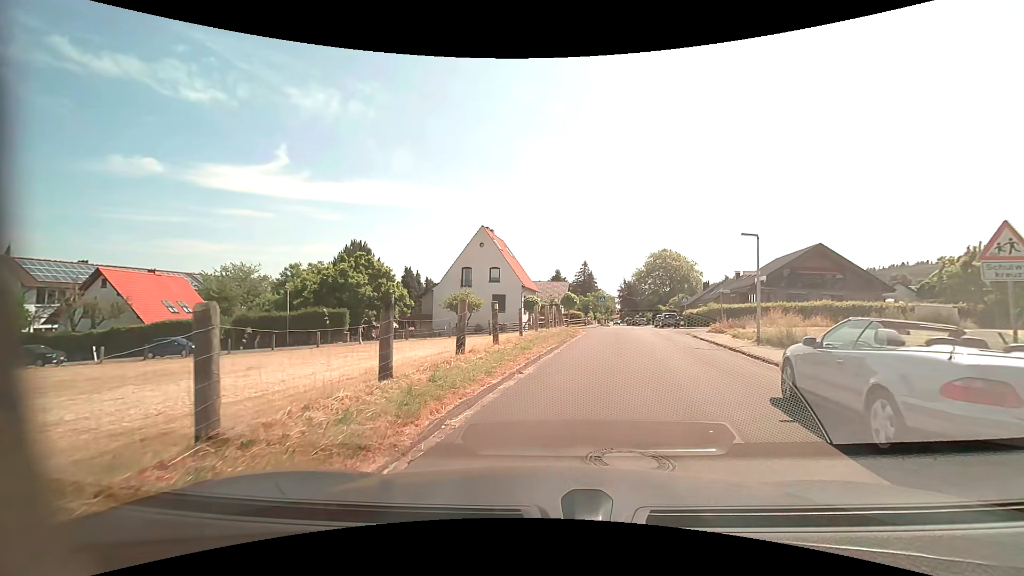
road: residential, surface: asphalt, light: Day
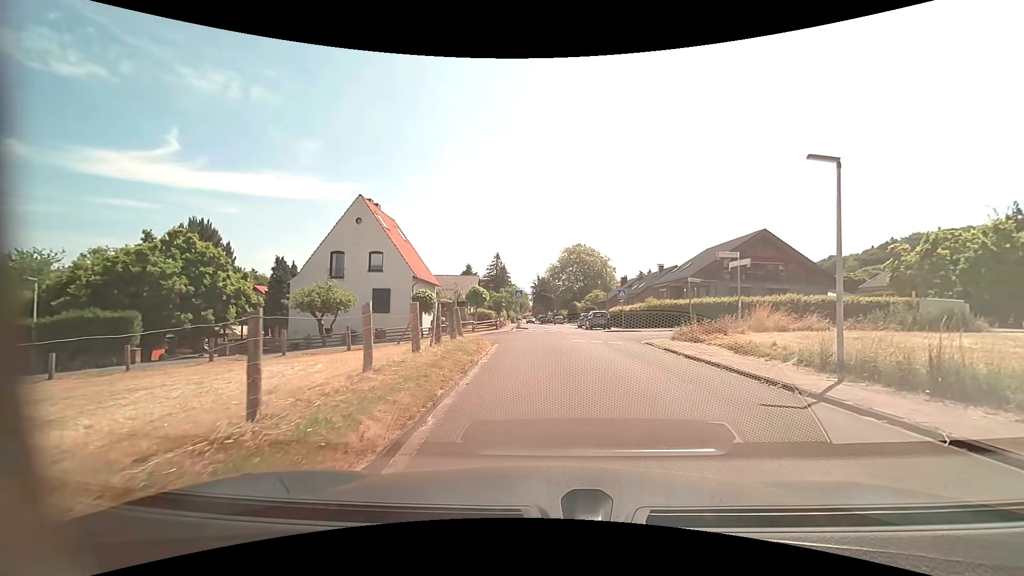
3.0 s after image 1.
(+0.6, +11.8) m; +9°
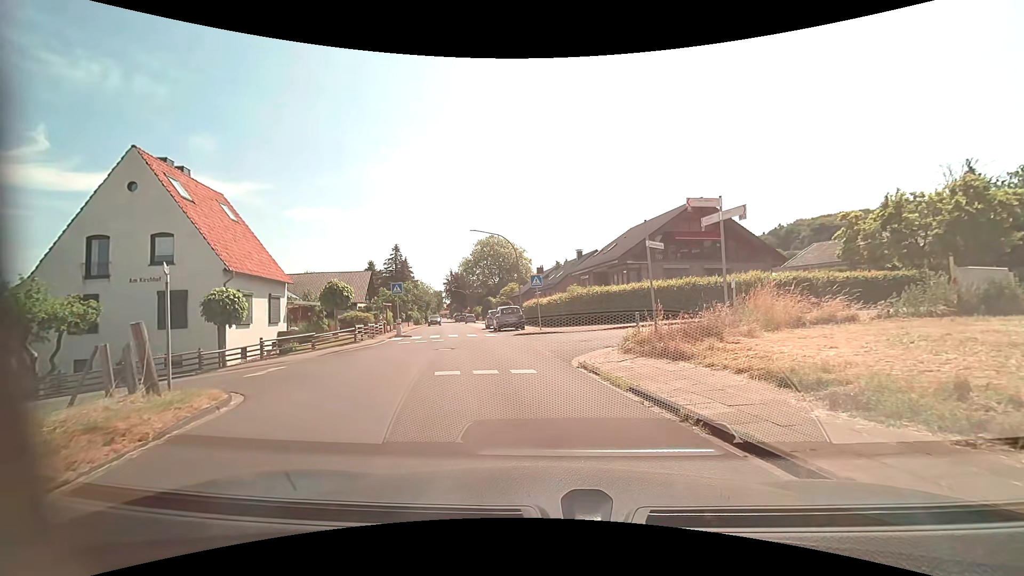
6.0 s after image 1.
(+1.6, +10.7) m; +10°
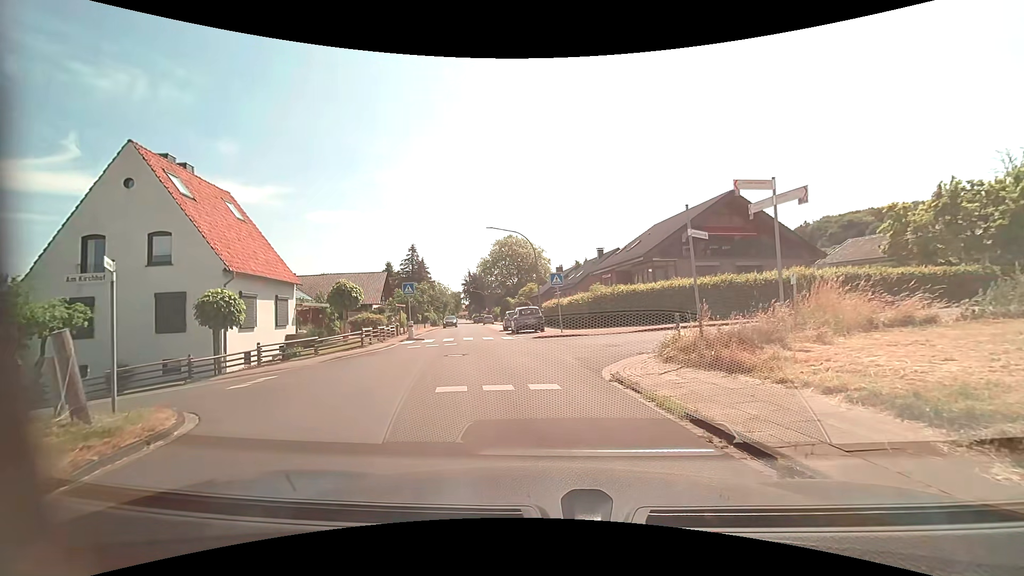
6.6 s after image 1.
(0.0, +1.8) m; -2°
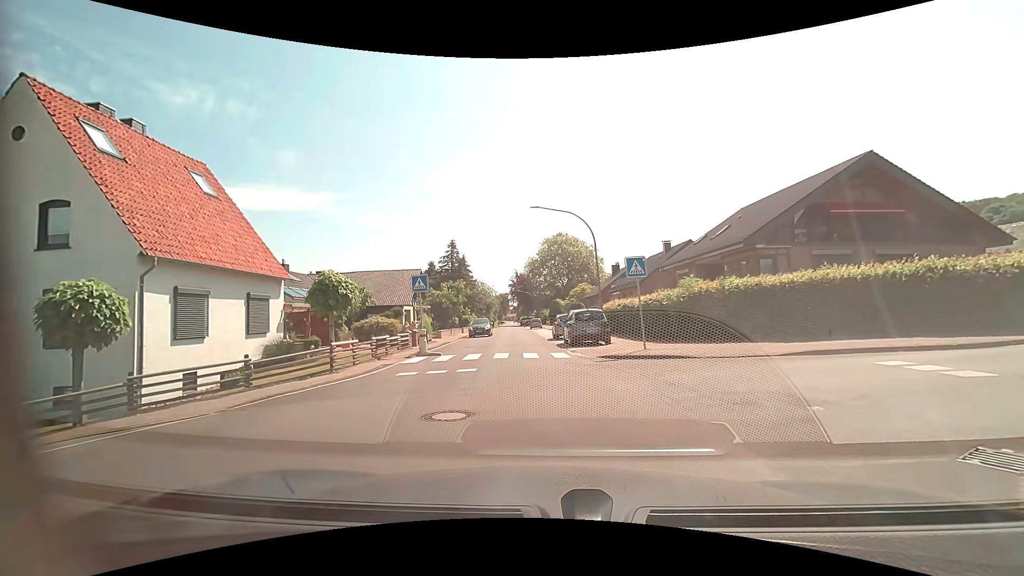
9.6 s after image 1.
(-0.7, +8.2) m; -7°
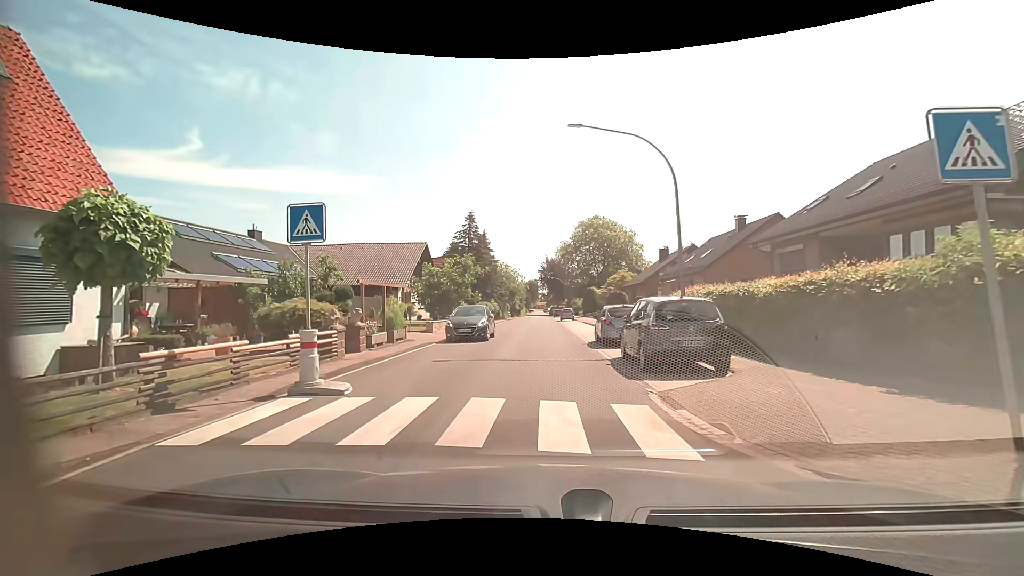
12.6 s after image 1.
(-0.2, +11.3) m; -3°
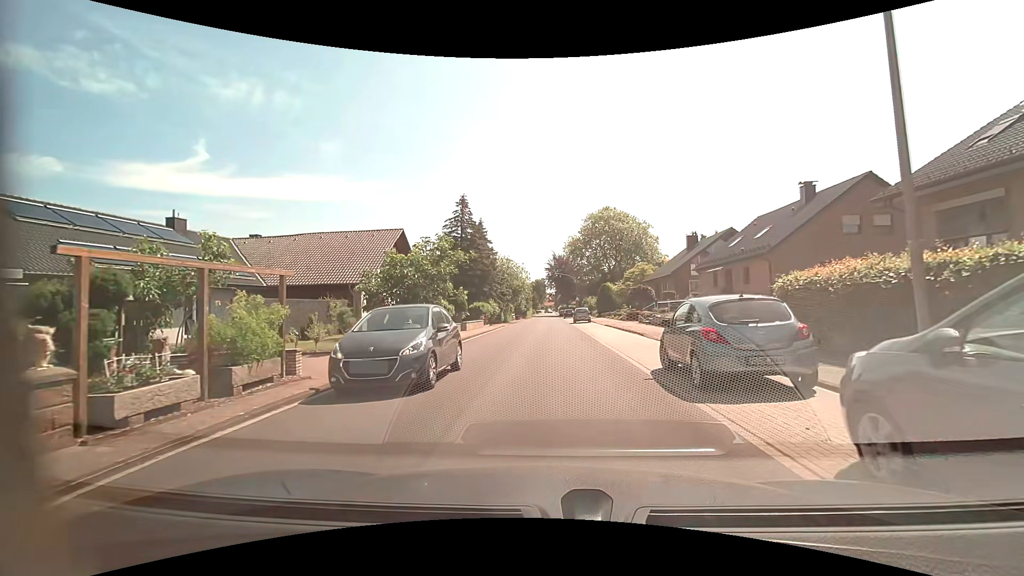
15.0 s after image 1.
(-0.1, +10.1) m; -1°
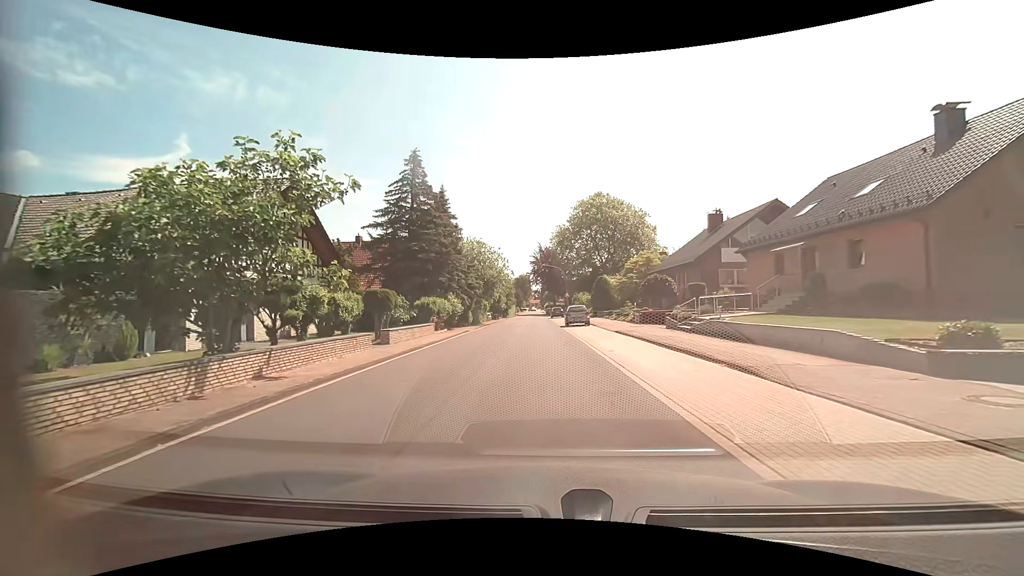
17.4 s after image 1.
(+0.3, +13.6) m; +1°
(0, +10) (0, +20) (0, +30) (0, +40) (-1, +50) (-1, +60) (-1, +70) (-1, +80) (-1, +90) (-1, +100) m
